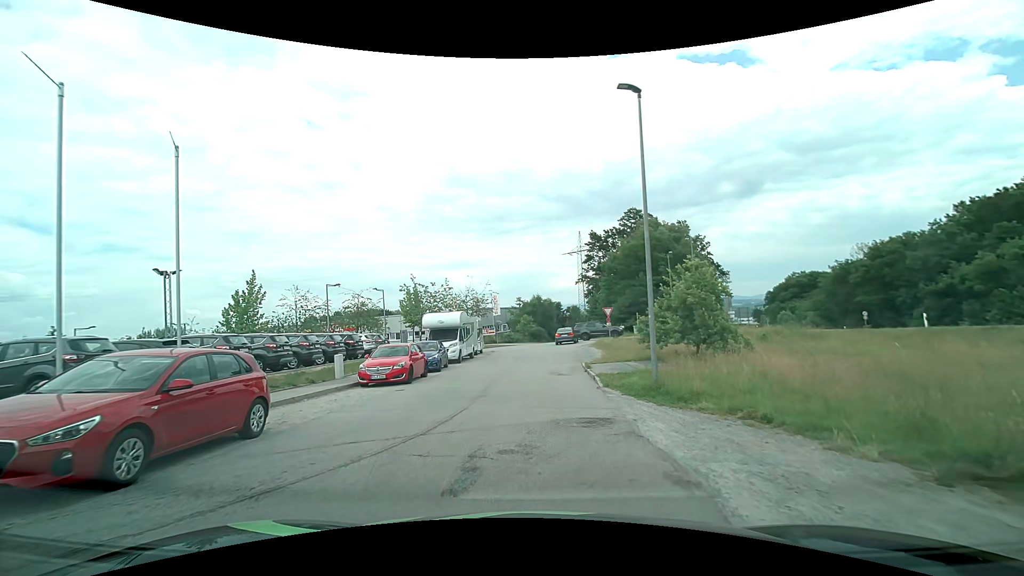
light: Day
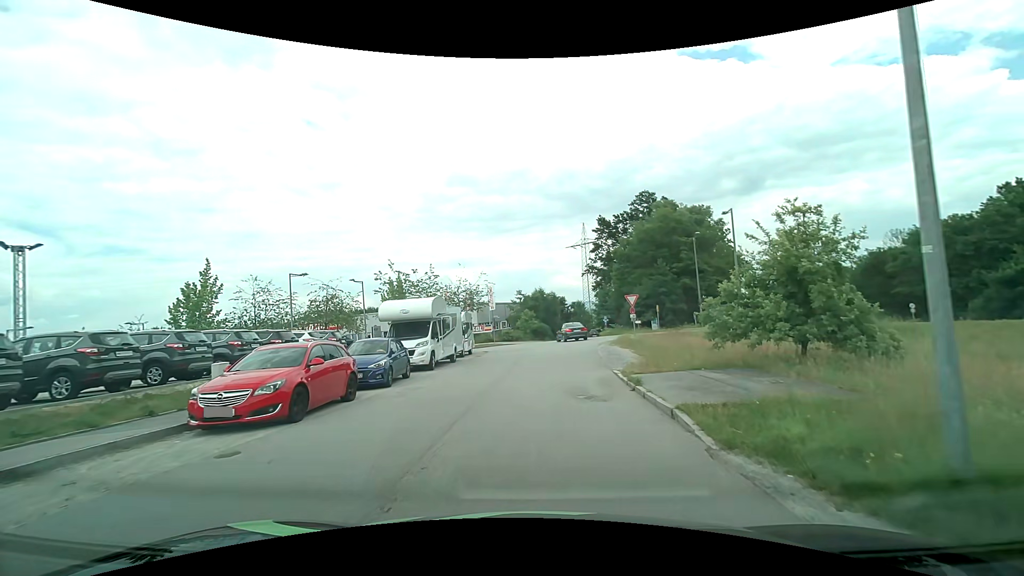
(-0.1, +8.9) m; -1°
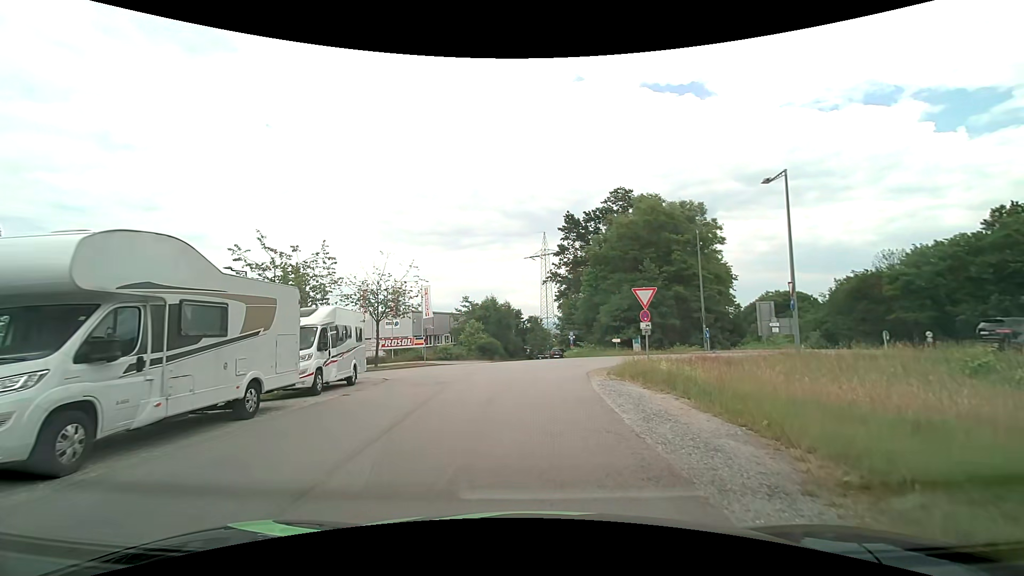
(+0.7, +14.3) m; +5°
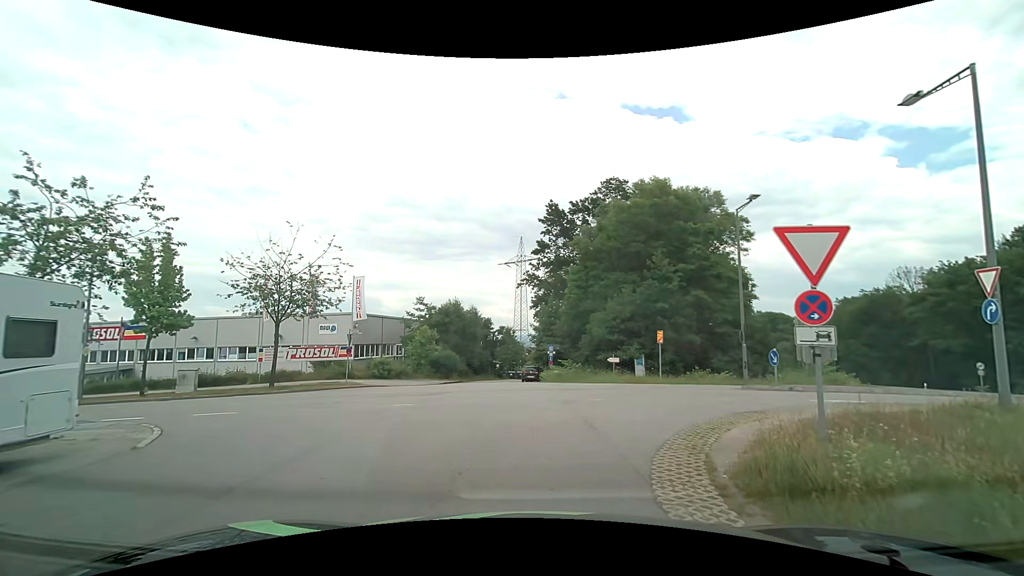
(+0.3, +11.6) m; +2°
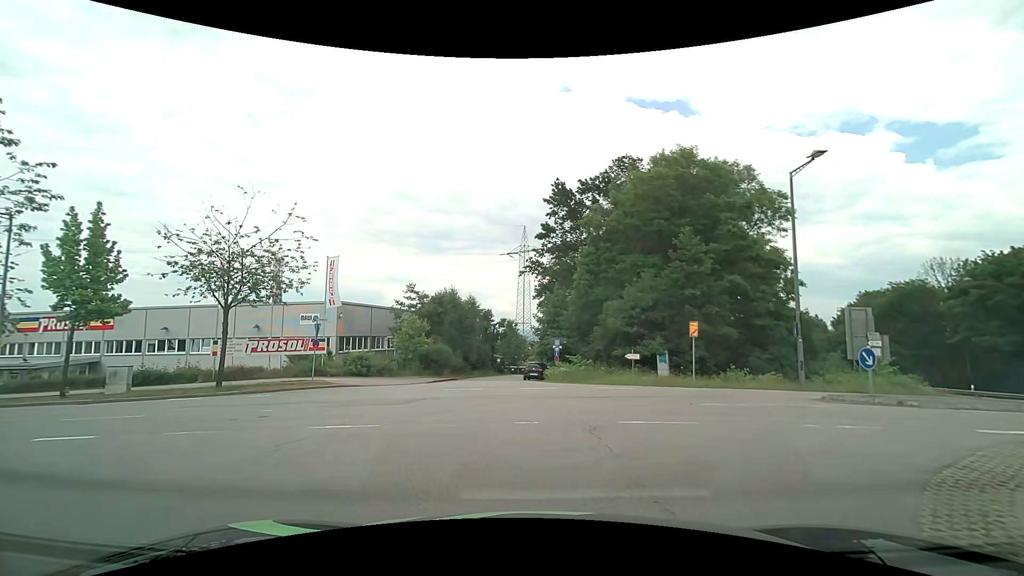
(+0.1, +5.0) m; +1°
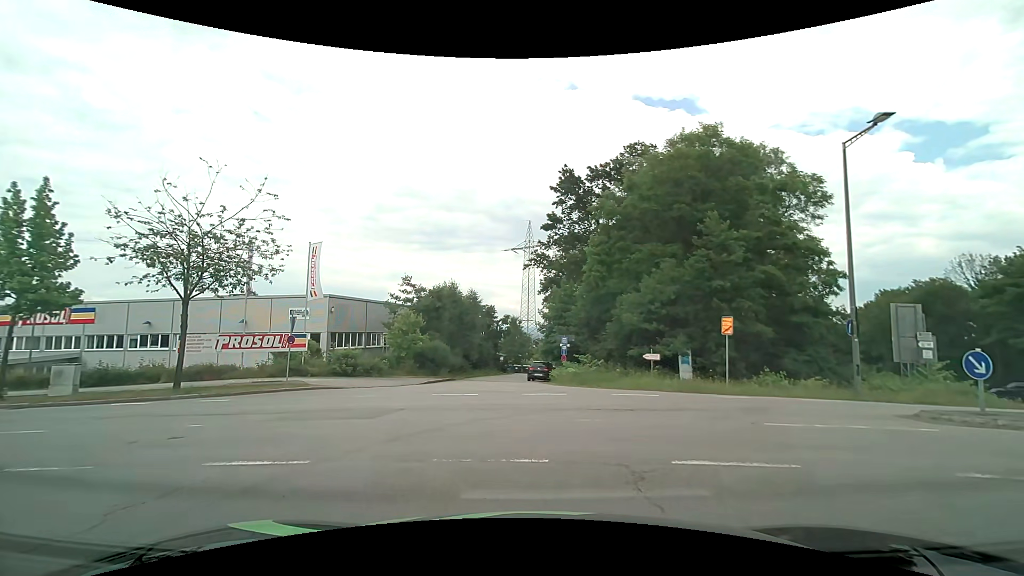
(0.0, +3.1) m; -1°
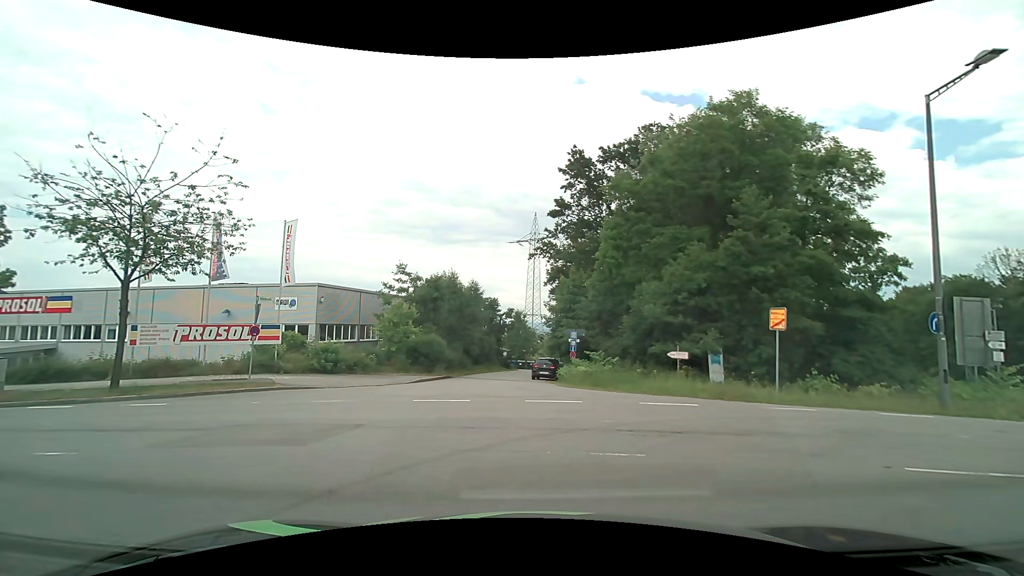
(0.0, +3.2) m; +1°
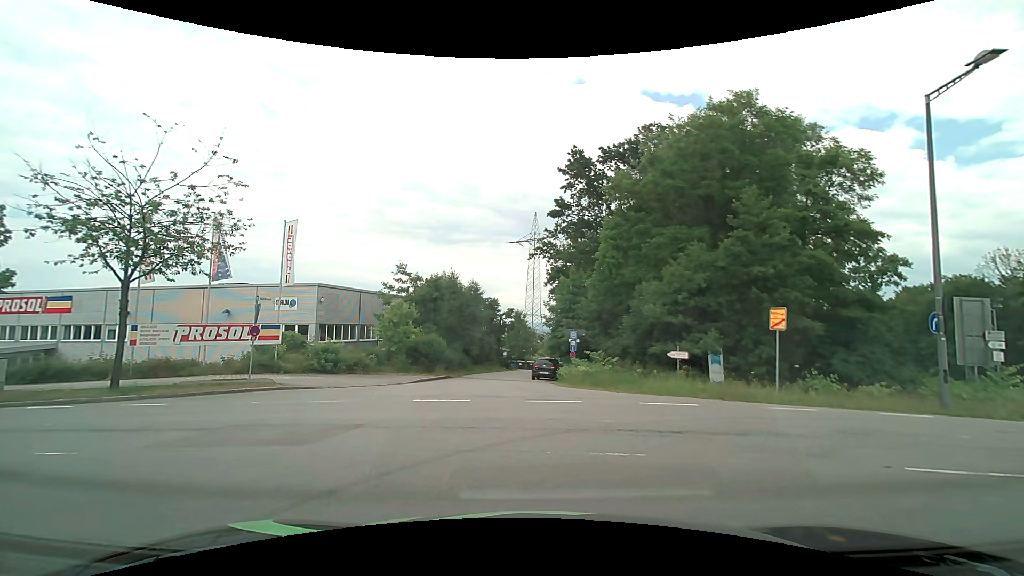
(0.0, 0.0) m; 0°
(-2, +10) (-11, +14) (-21, +15) (-31, +16) (-41, +17) (-51, +19) (-60, +20) (-70, +22) (-80, +25) (-90, +27) m
